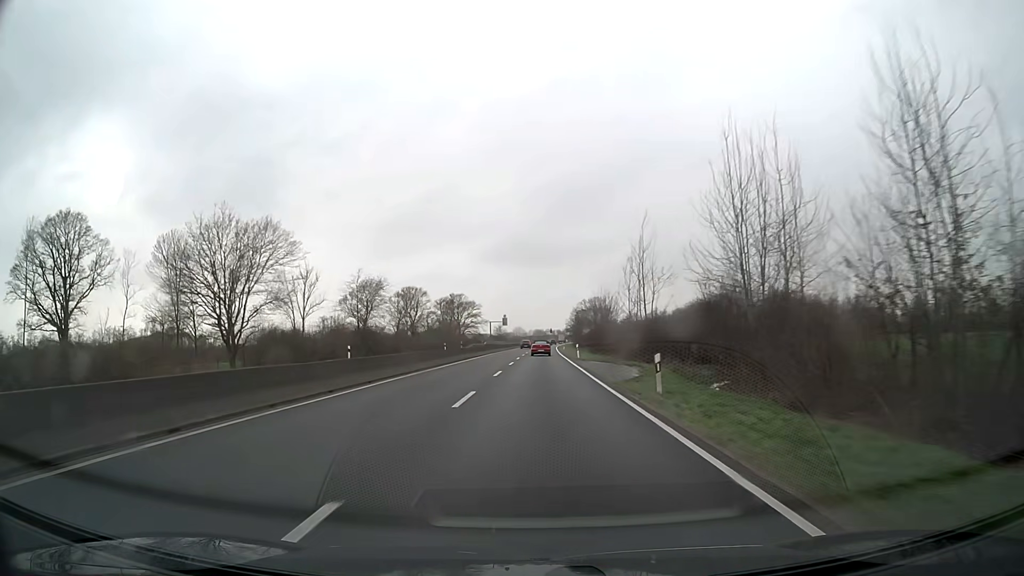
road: trunk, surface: asphalt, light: Day
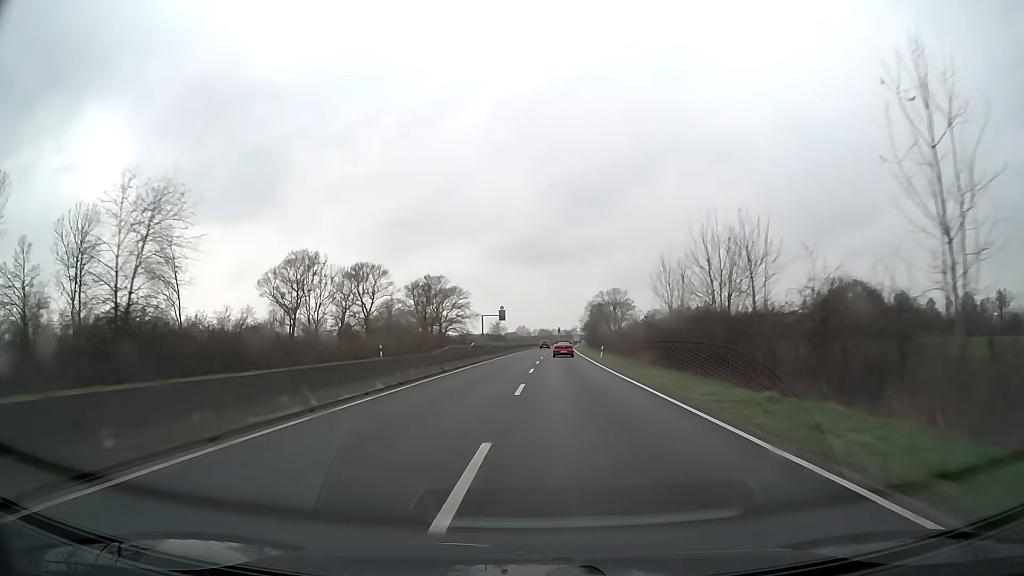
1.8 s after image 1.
(-0.2, +45.1) m; 0°
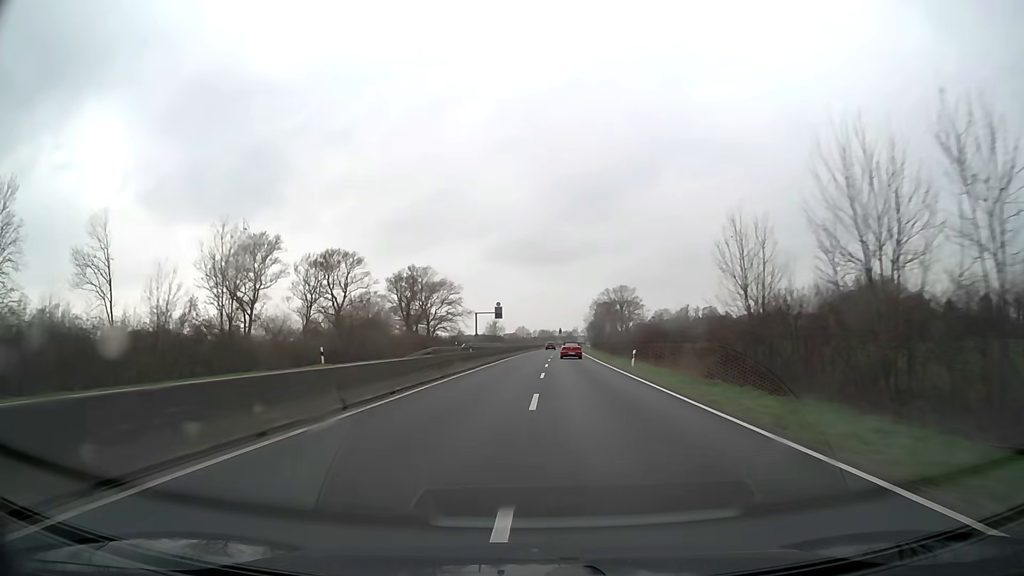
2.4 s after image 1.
(0.0, +15.5) m; 0°
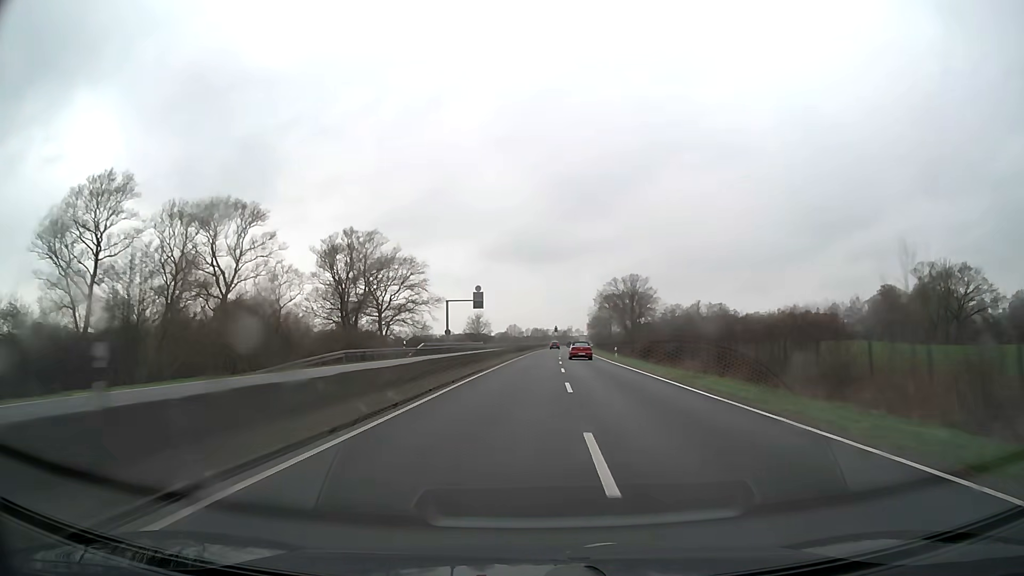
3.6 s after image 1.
(+0.1, +31.8) m; +1°
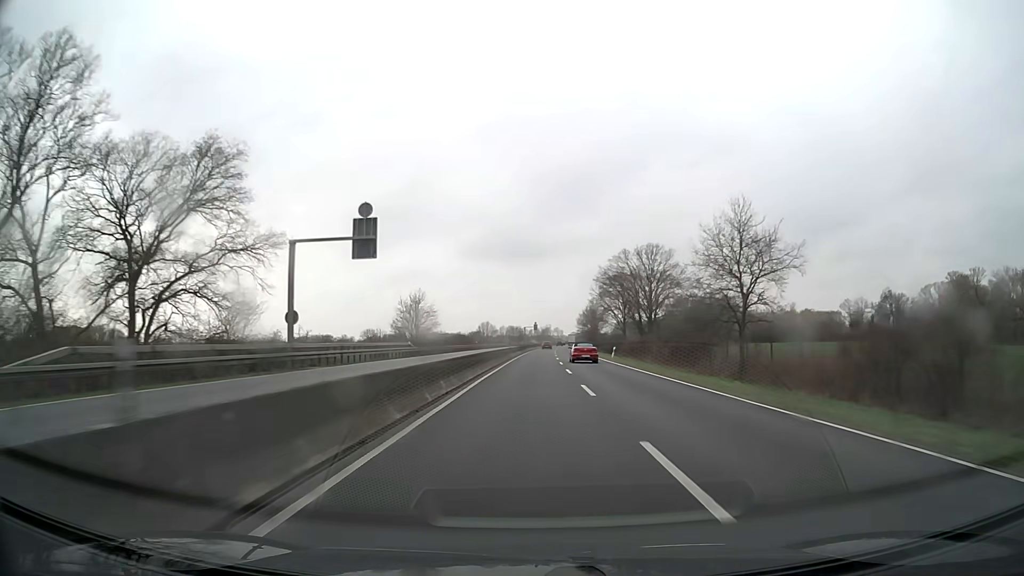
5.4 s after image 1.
(+0.8, +49.5) m; +2°
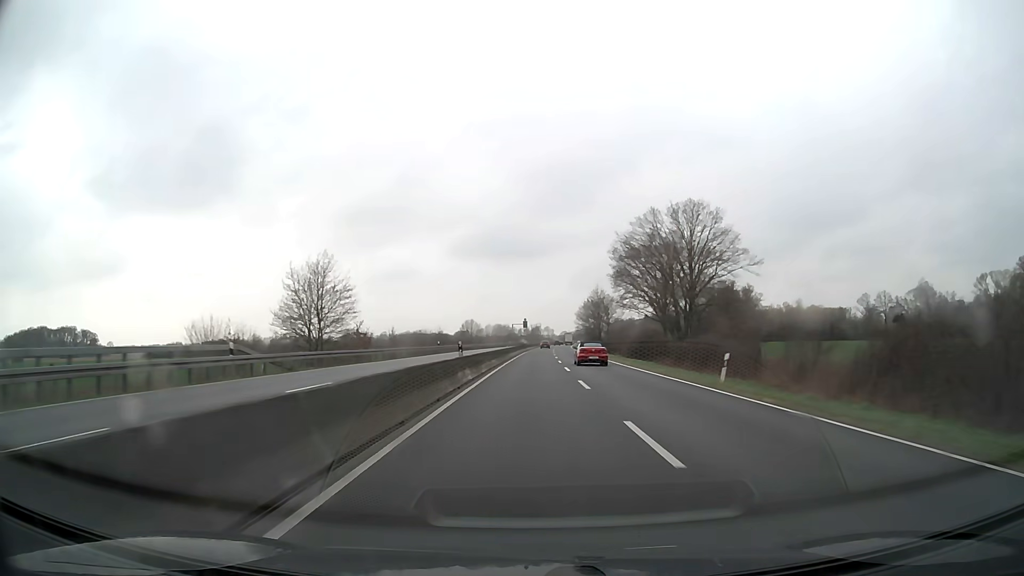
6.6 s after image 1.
(+0.3, +34.2) m; +1°
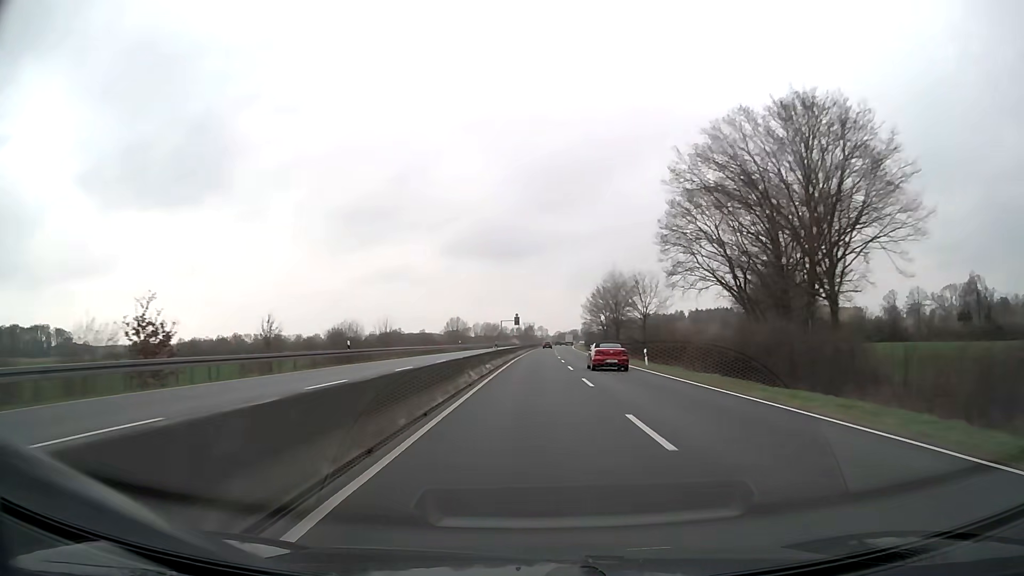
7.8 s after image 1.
(+0.2, +35.1) m; +1°
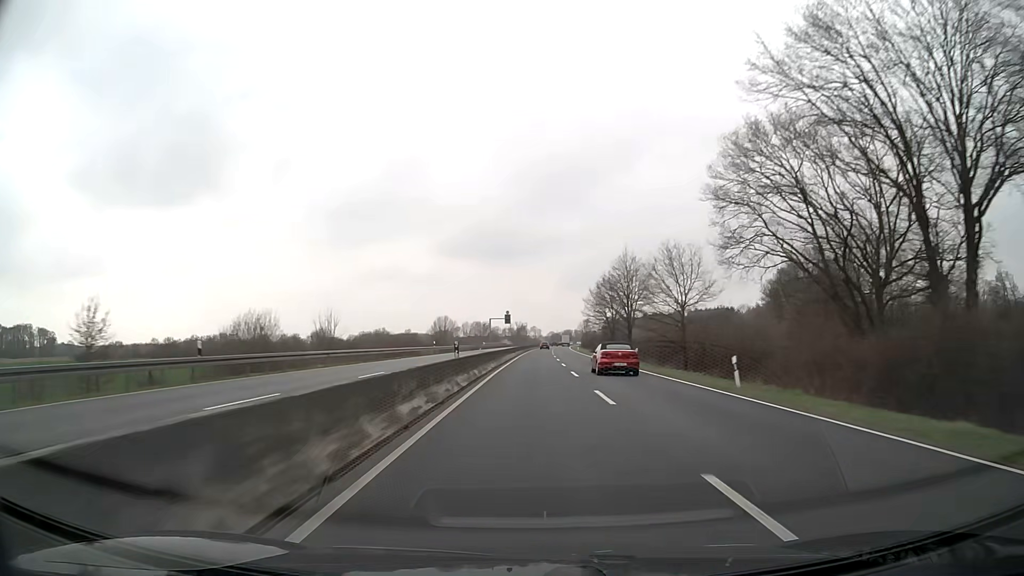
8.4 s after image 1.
(+0.1, +17.9) m; +1°
(0, +10) (0, +20) (0, +30) (0, +40) (0, +50) (+1, +60) (+1, +70) (+1, +80) (+2, +90) (+2, +100) m
